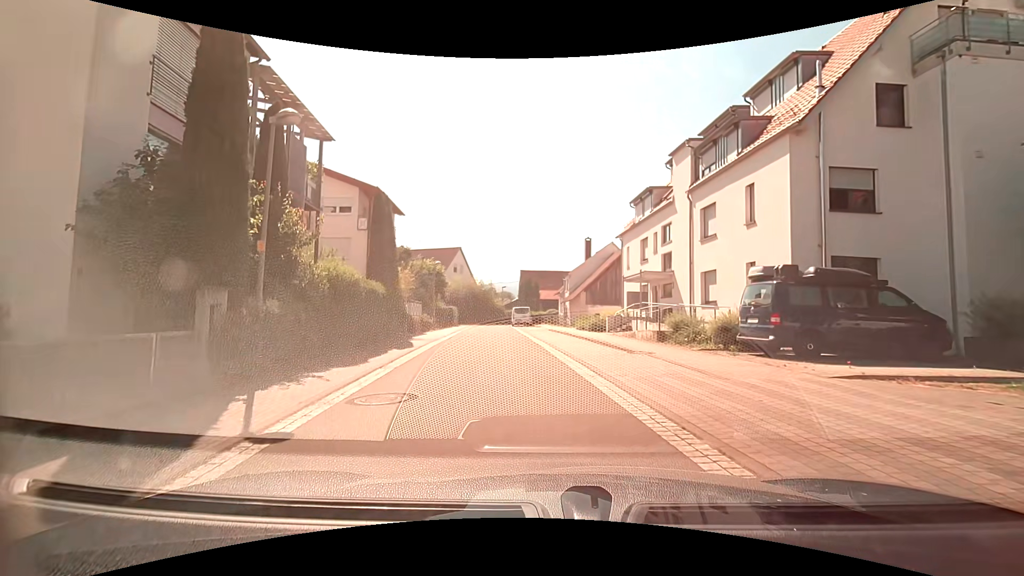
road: residential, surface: asphalt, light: Day
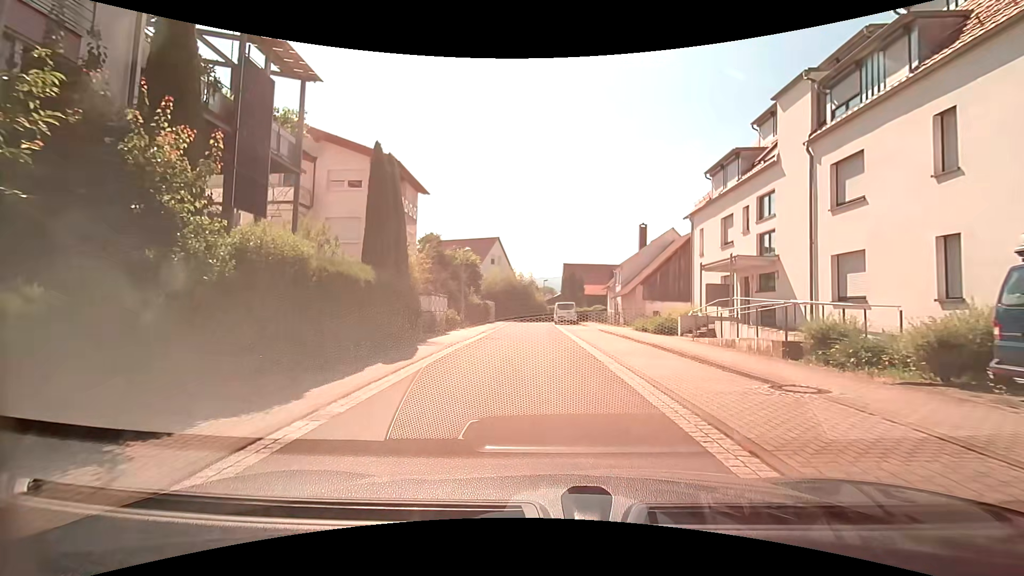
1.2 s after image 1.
(-0.3, +6.0) m; -5°
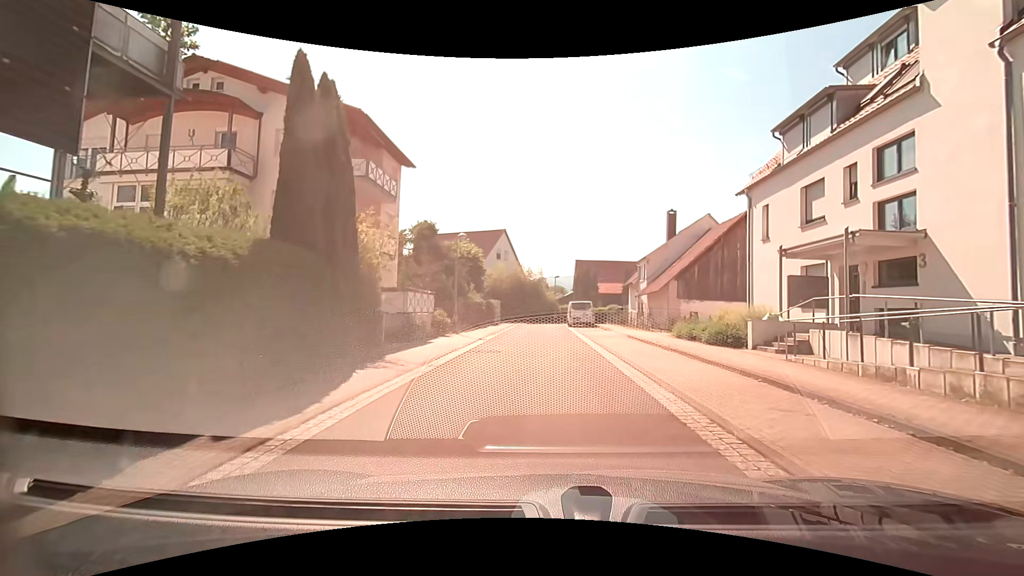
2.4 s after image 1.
(-0.1, +6.3) m; 0°
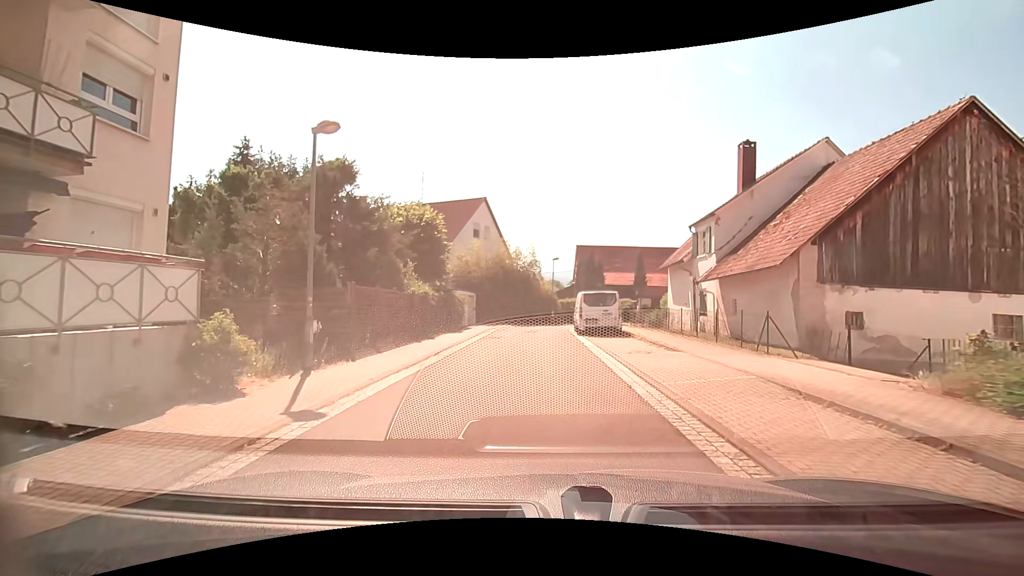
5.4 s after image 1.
(-0.3, +15.5) m; -2°
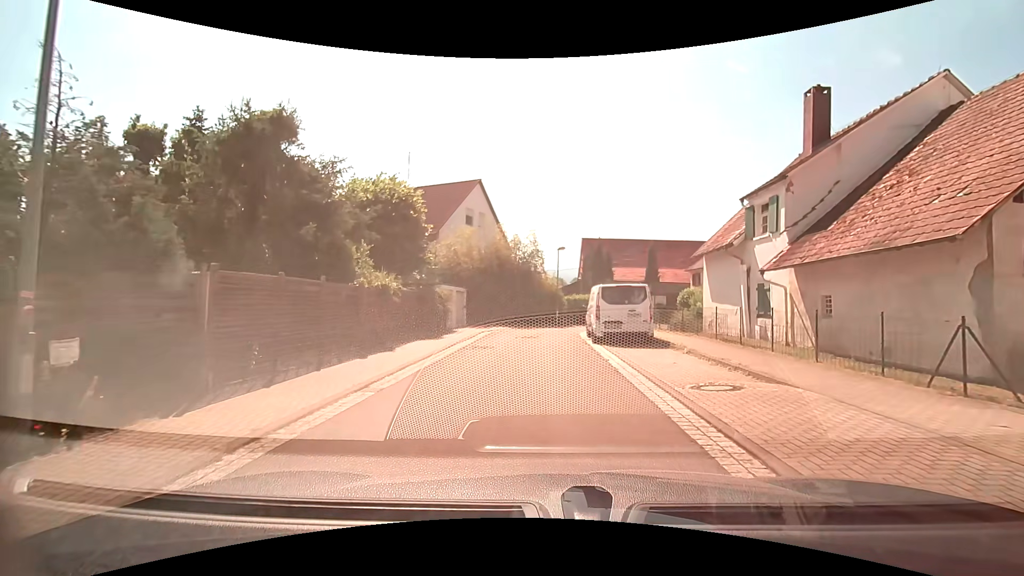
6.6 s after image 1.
(+0.2, +5.7) m; +1°
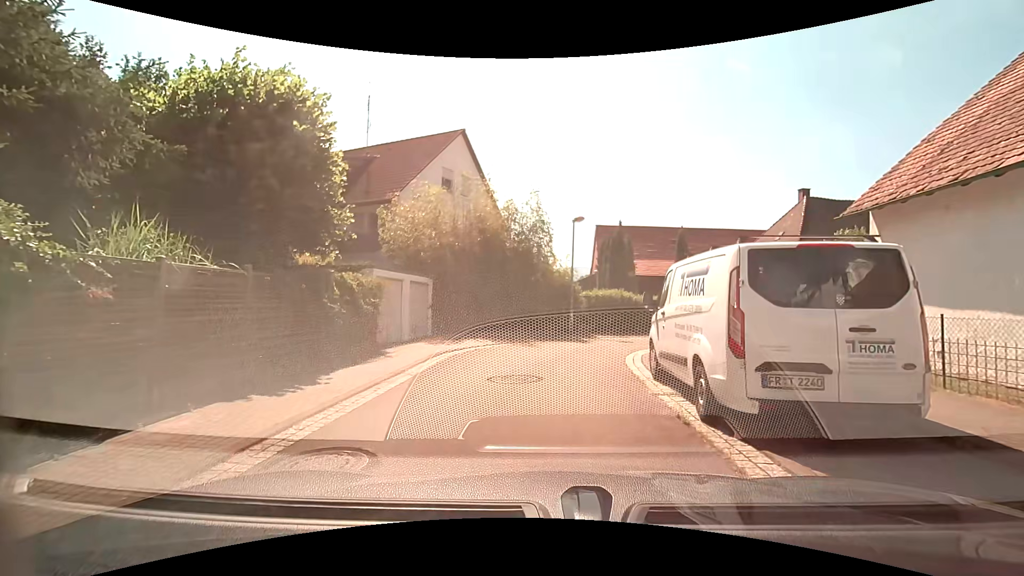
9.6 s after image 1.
(+0.1, +10.9) m; 0°
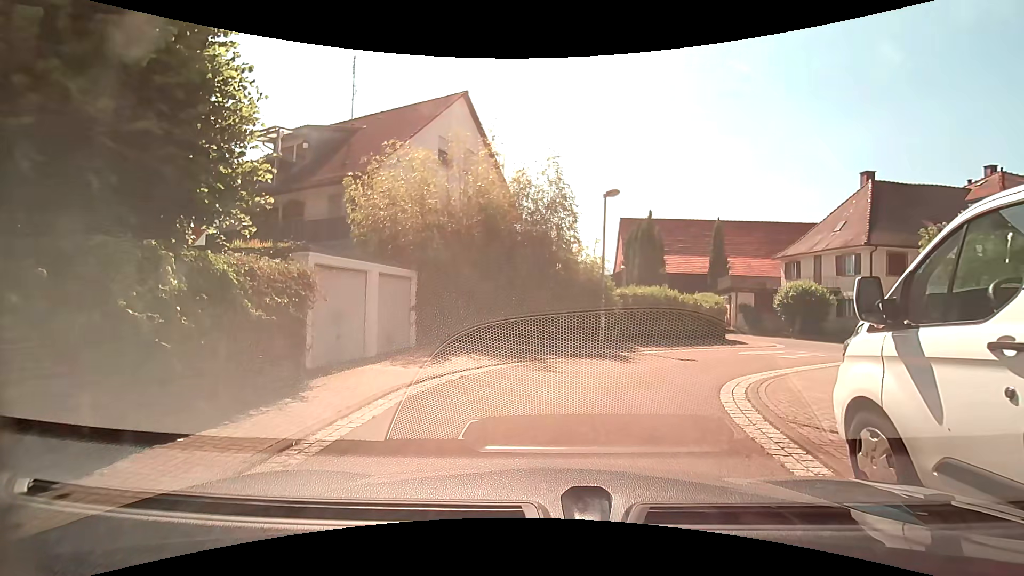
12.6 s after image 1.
(0.0, +5.0) m; +1°
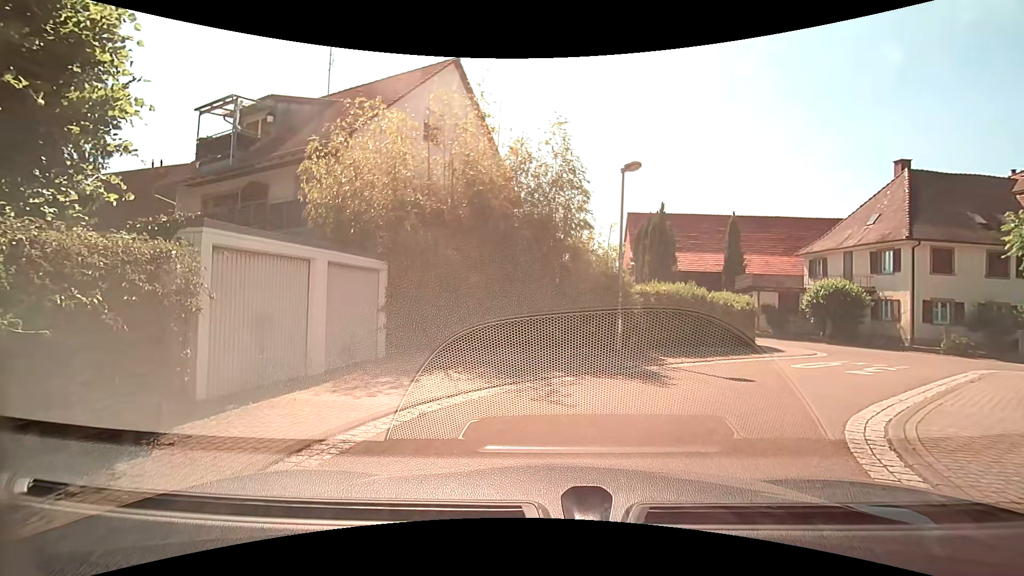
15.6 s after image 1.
(0.0, +3.2) m; 0°
